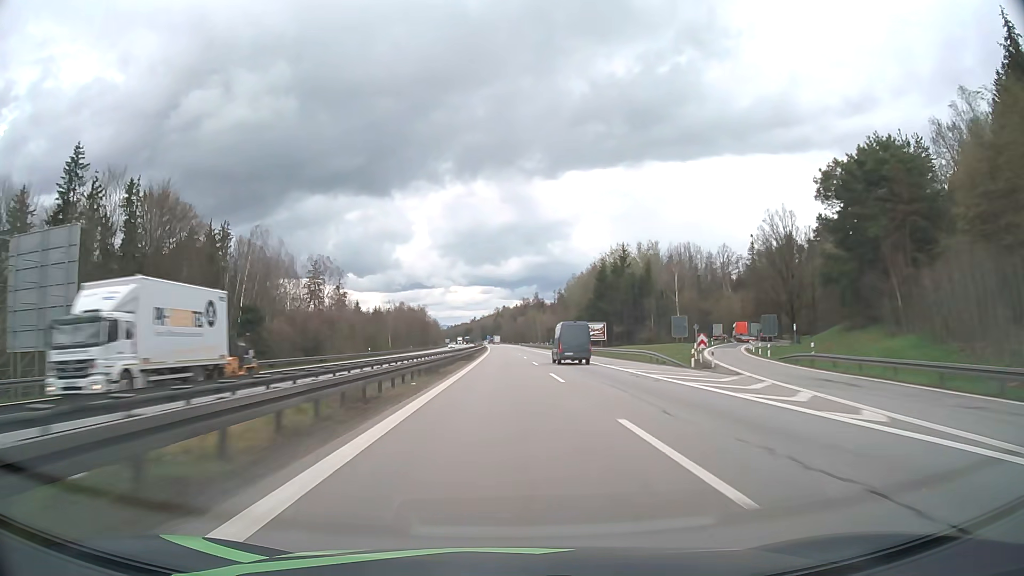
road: motorway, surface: asphalt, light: Day
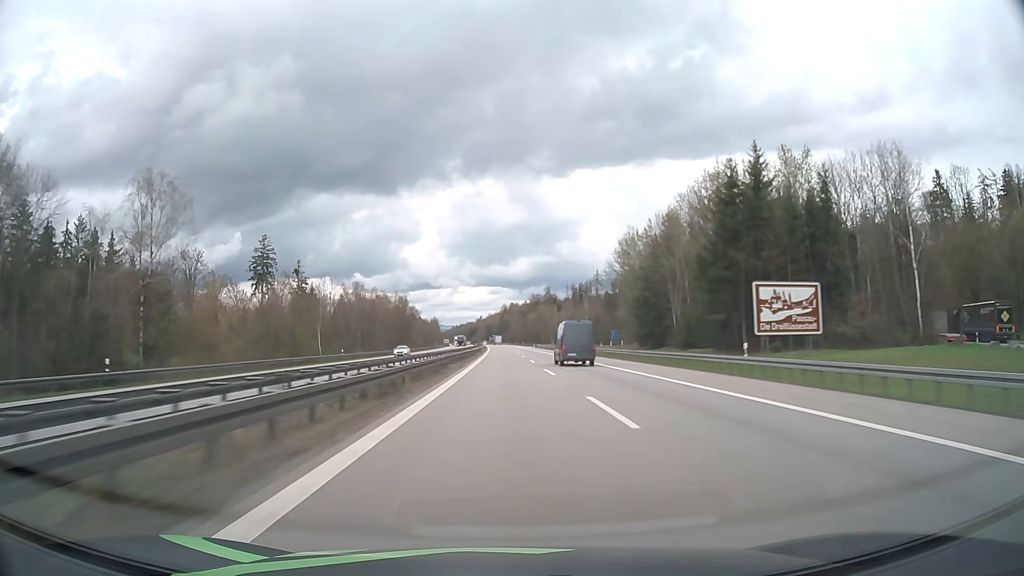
(-0.4, +66.8) m; -1°
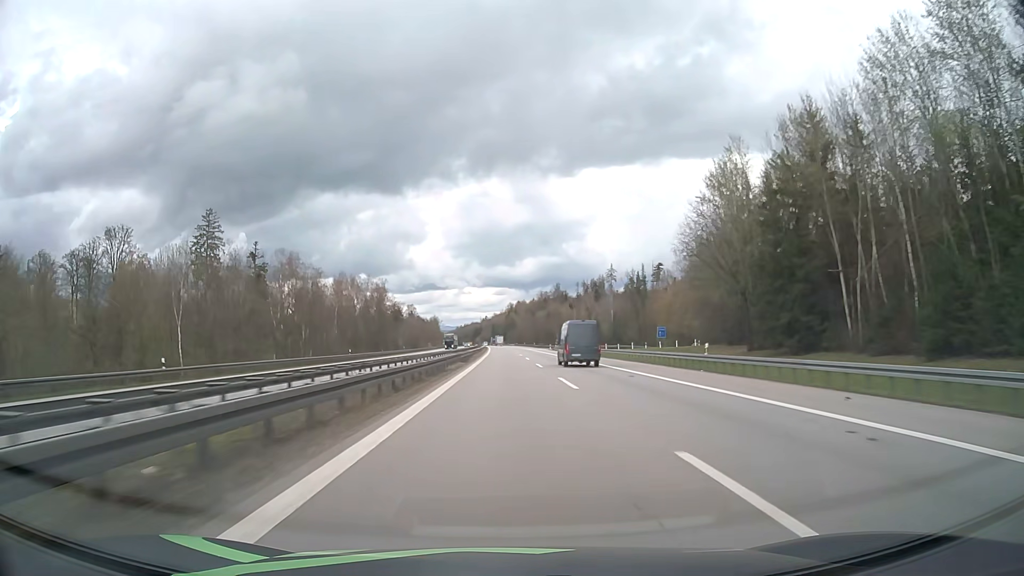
(-0.2, +44.3) m; -1°
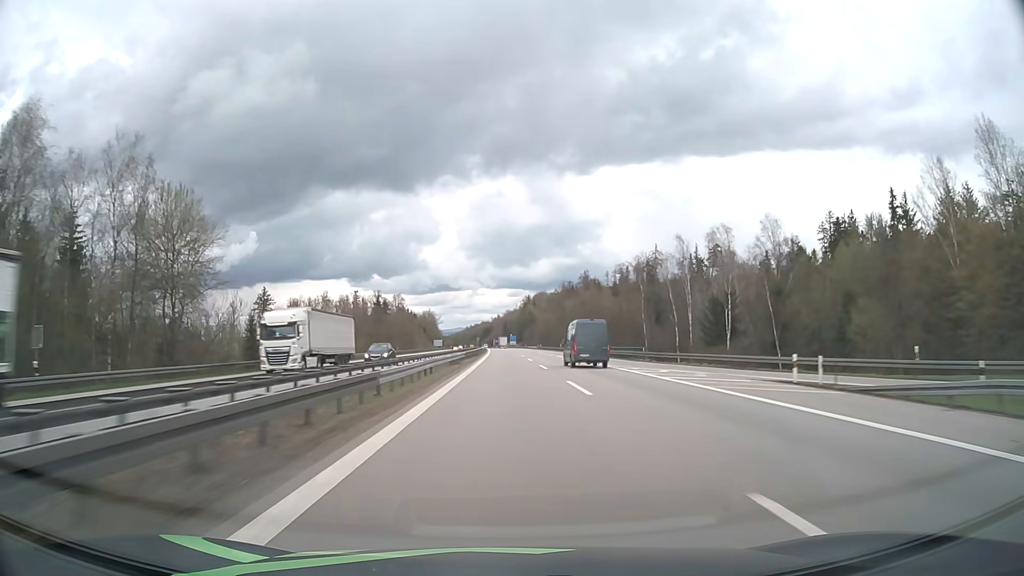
(-1.2, +110.1) m; -1°
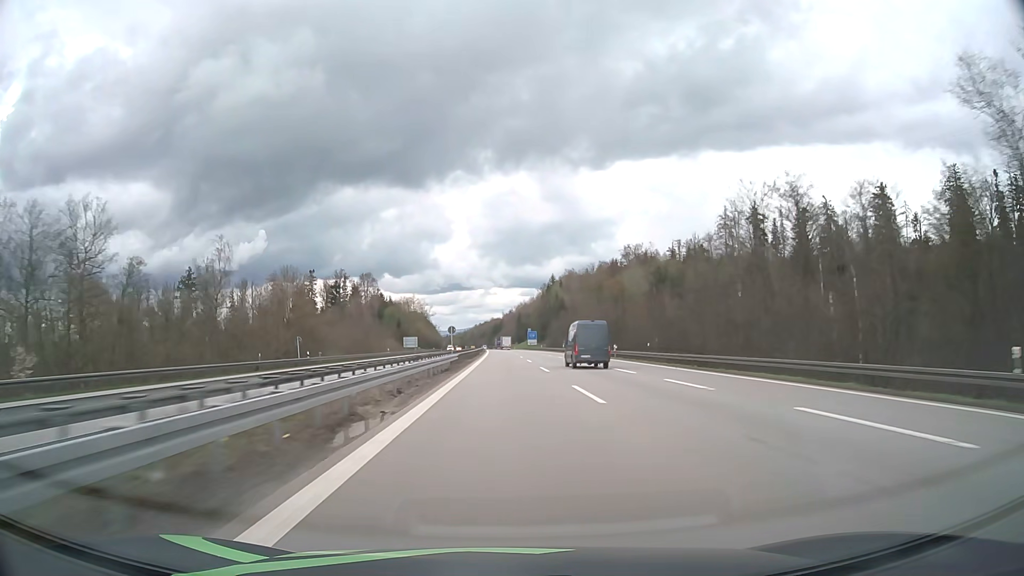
(-1.0, +109.8) m; -1°
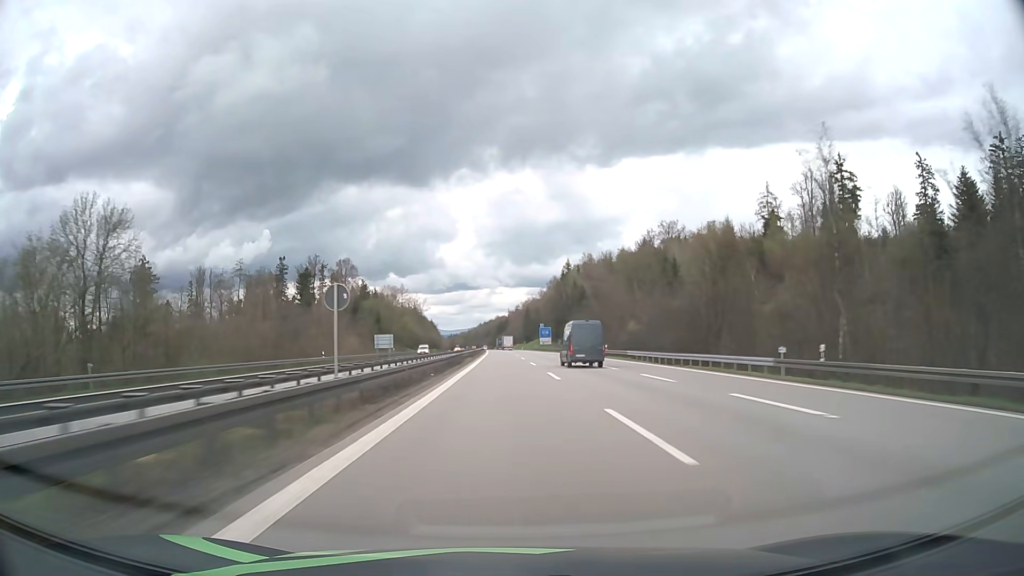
(-0.1, +43.9) m; 0°
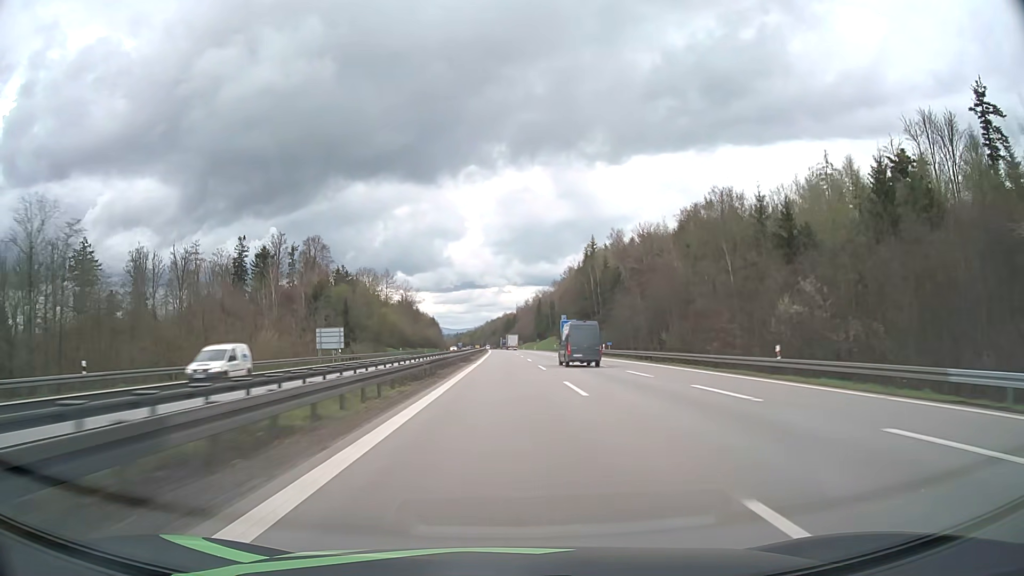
(-0.3, +43.9) m; -1°
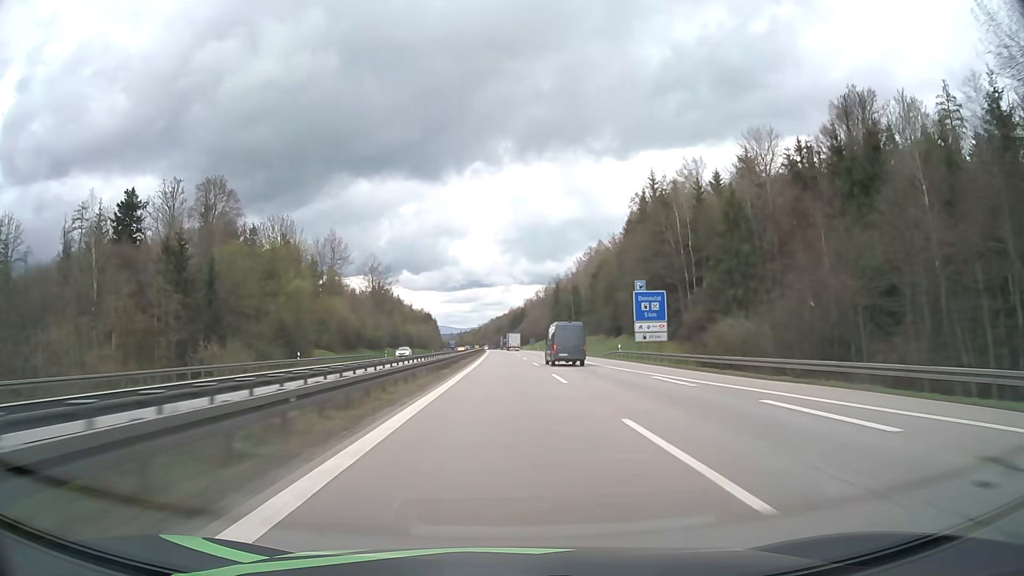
(-0.4, +65.9) m; -1°
(0, +10) (0, +20) (0, +30) (0, +40) (0, +50) (0, +60) (0, +70) (0, +80) (-1, +90) (-1, +100) m
